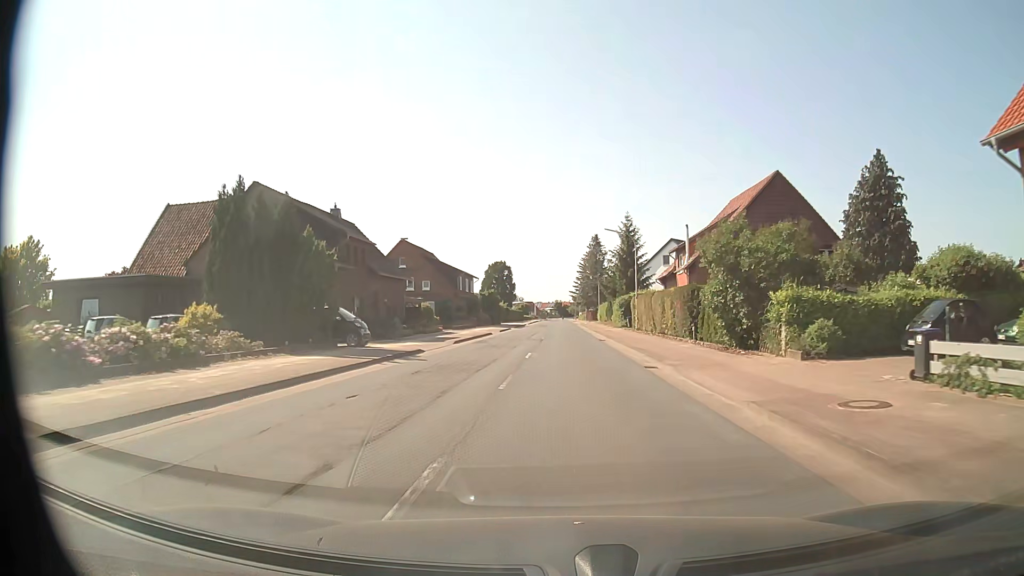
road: secondary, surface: asphalt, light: Day
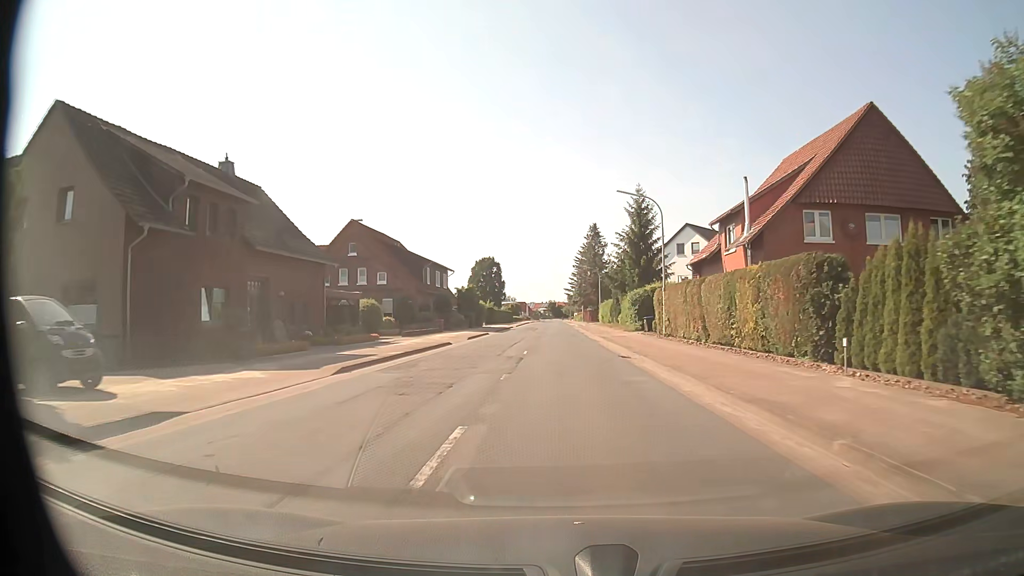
(+0.2, +16.2) m; +1°
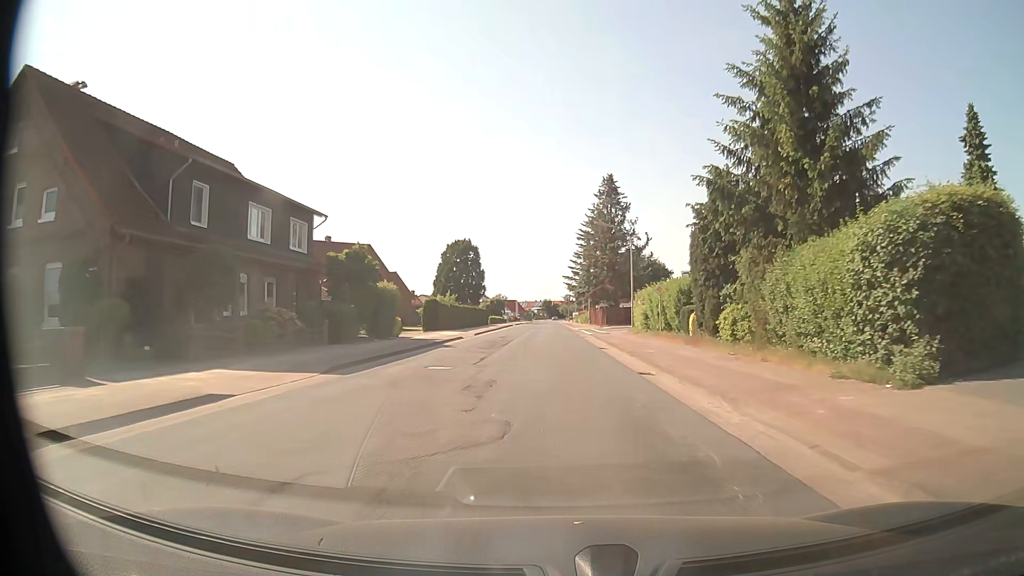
(+0.1, +40.4) m; +1°
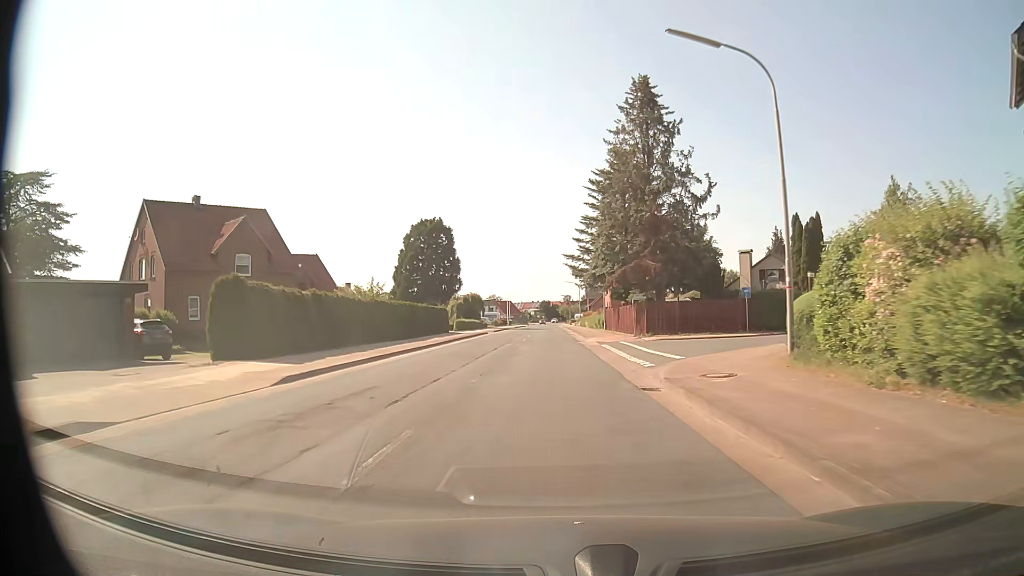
(-0.1, +32.2) m; -1°
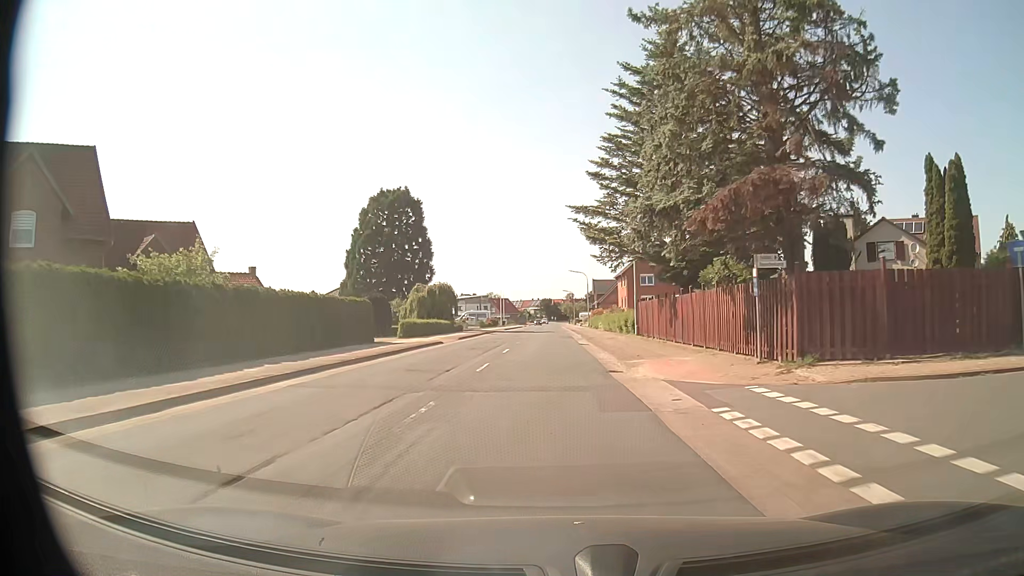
(+0.1, +24.2) m; 0°
